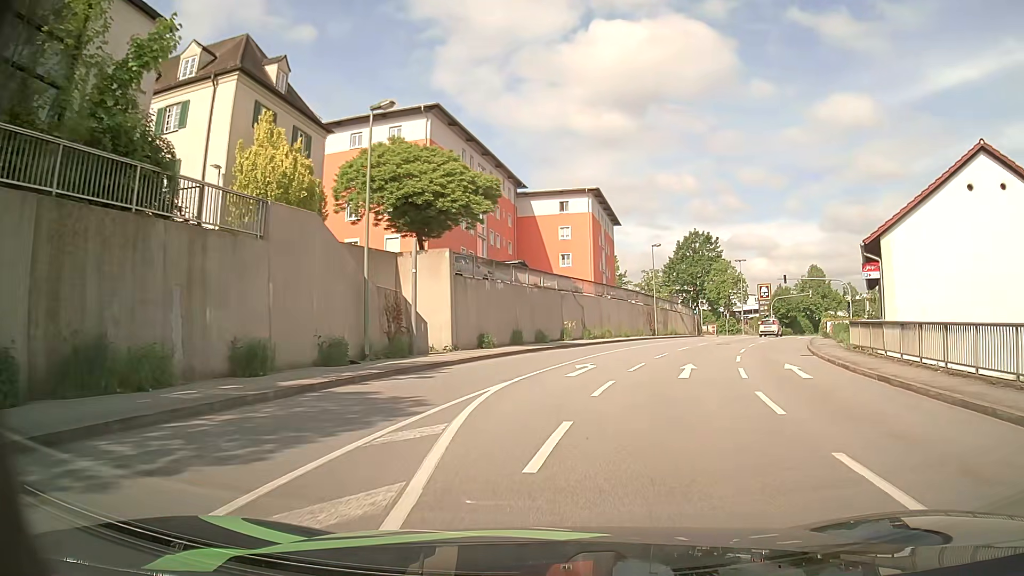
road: tertiary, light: Day
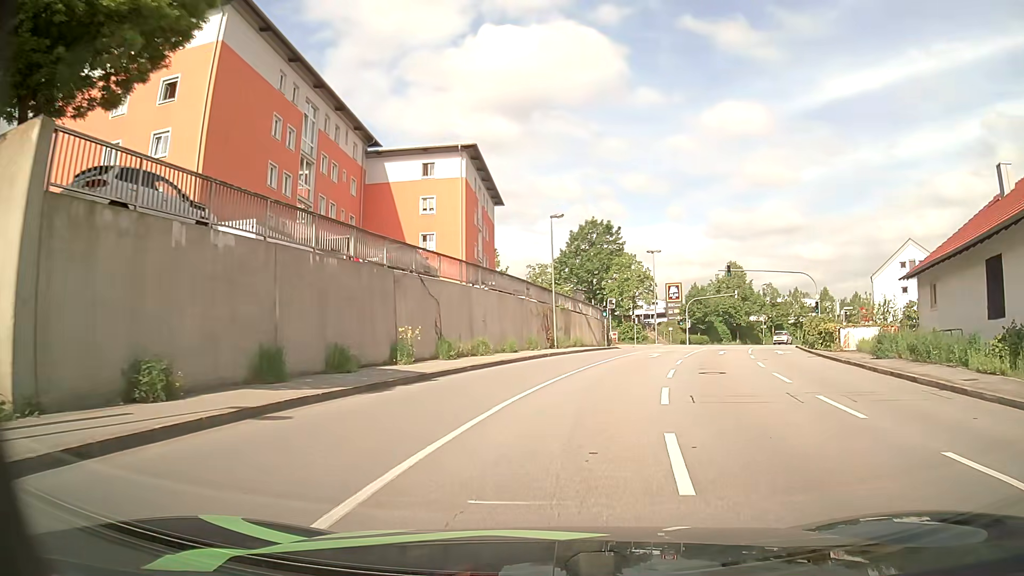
(+1.7, +18.7) m; +11°
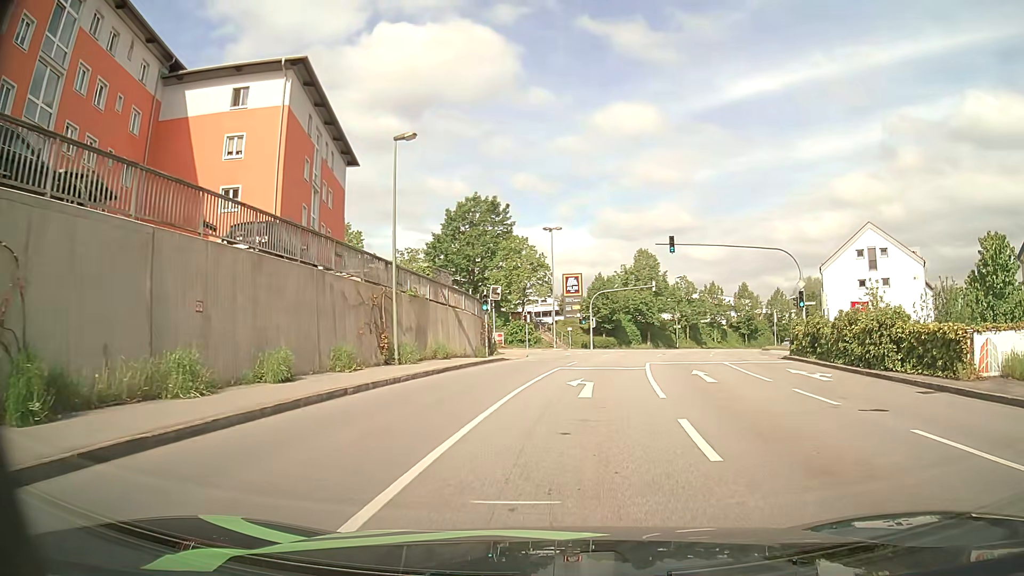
(+1.2, +16.7) m; +10°
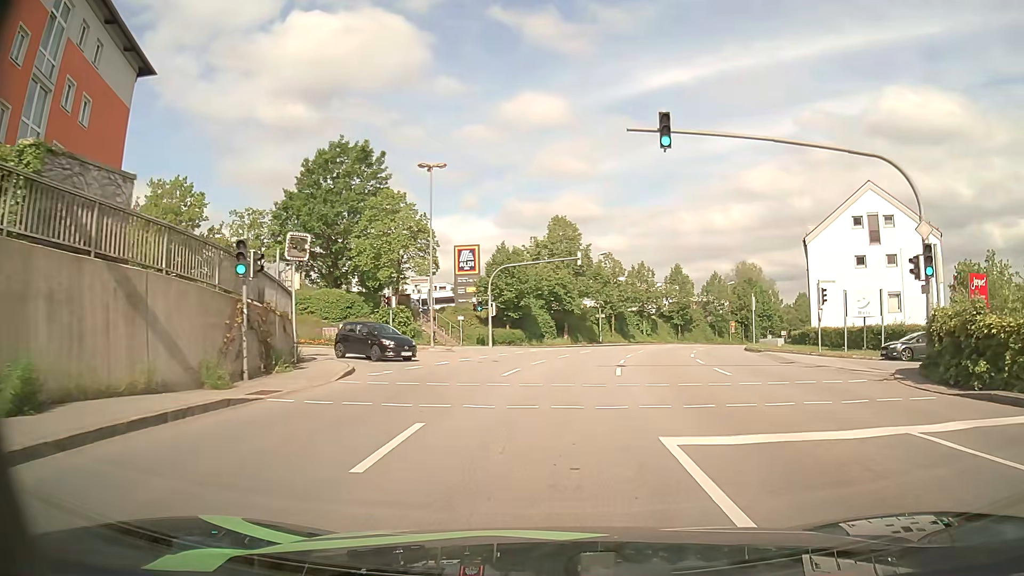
(+1.2, +19.9) m; +8°
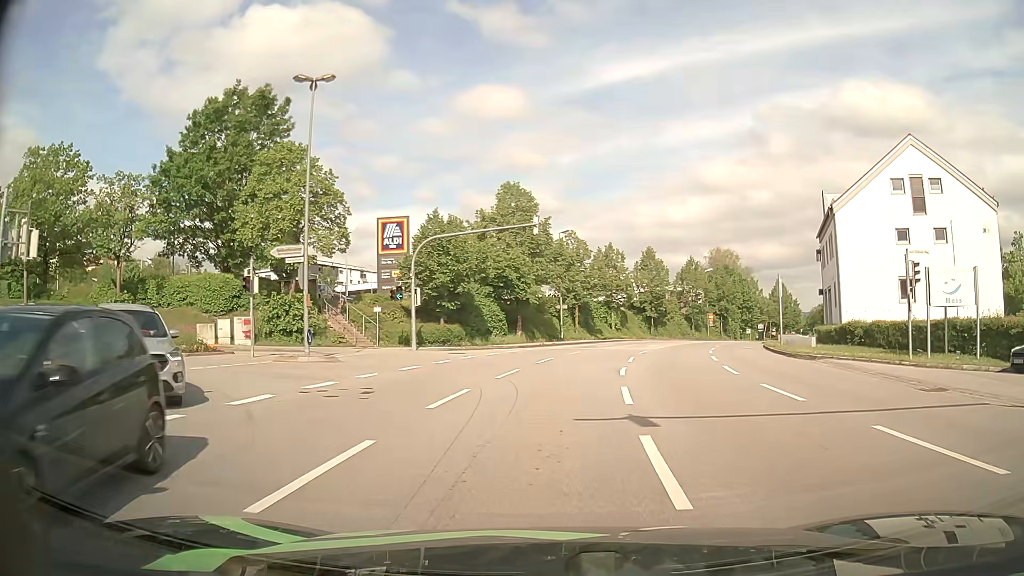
(+0.5, +13.1) m; +4°
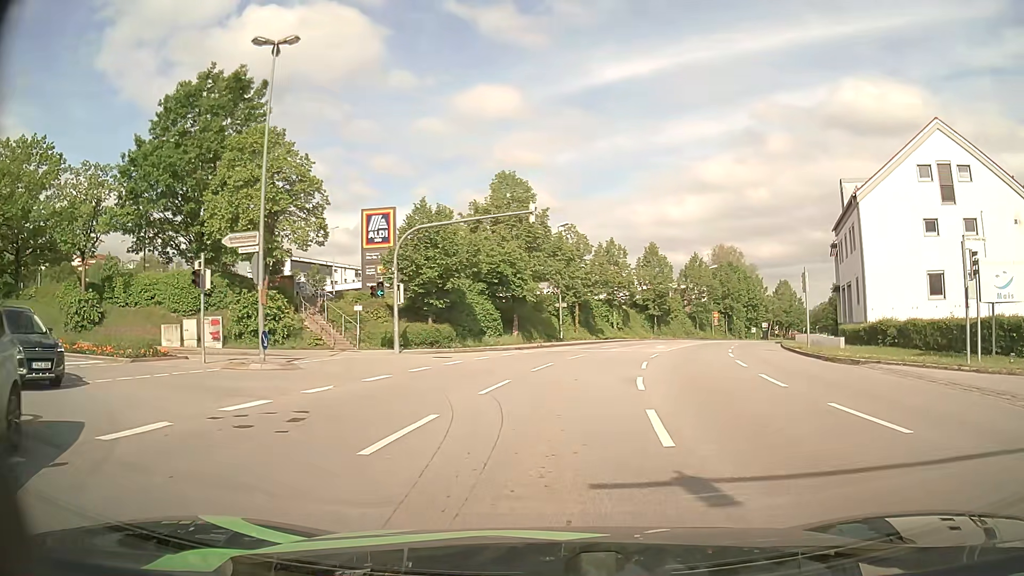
(0.0, +3.7) m; 0°
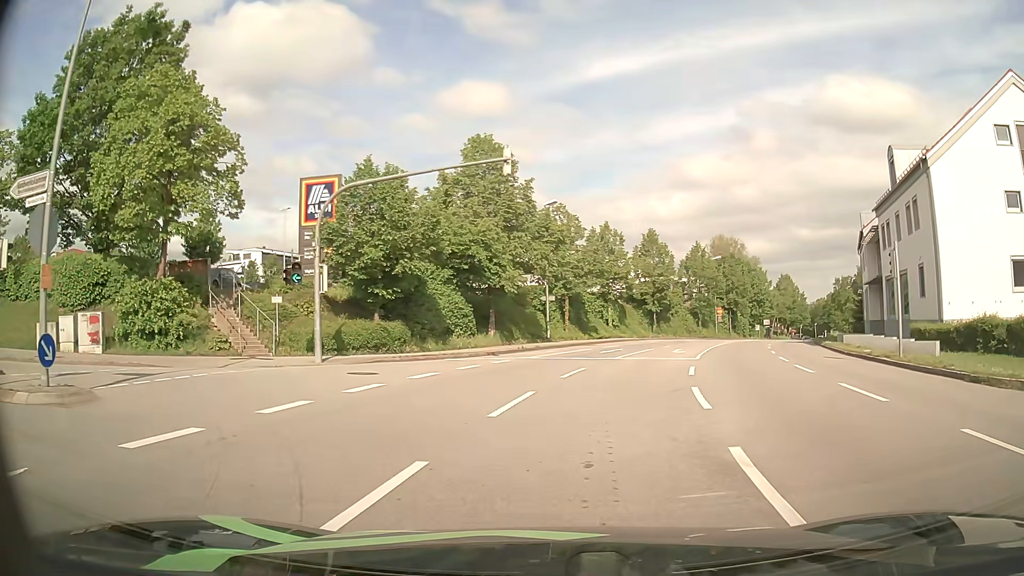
(+0.1, +9.2) m; +1°
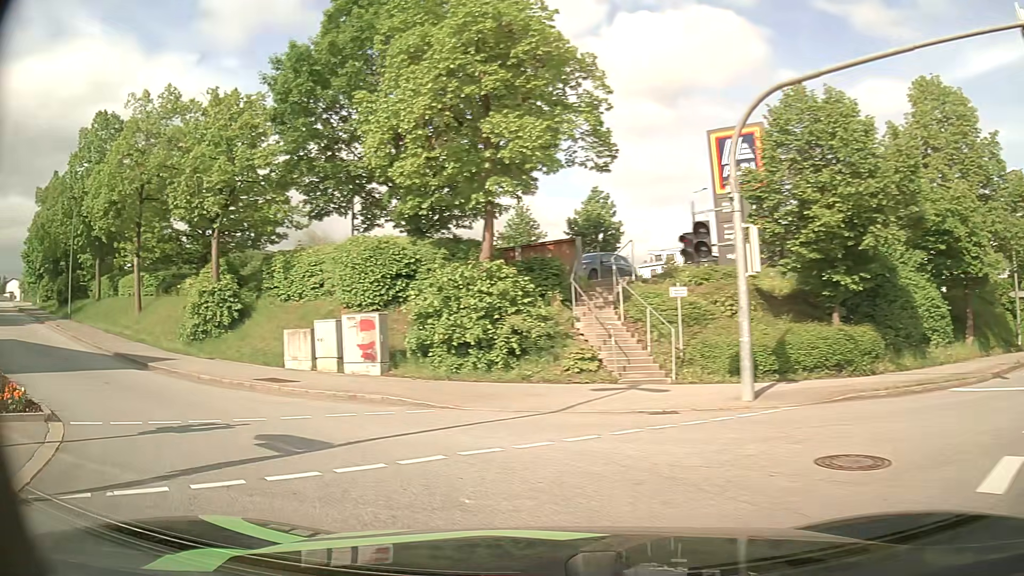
(-2.2, +10.1) m; -37°
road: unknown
(-4, +9) (-12, +15) (-20, +21) (-28, +27) (-36, +33) (-44, +39) (-52, +45) (-59, +52) (-67, +58) (-75, +65) m
